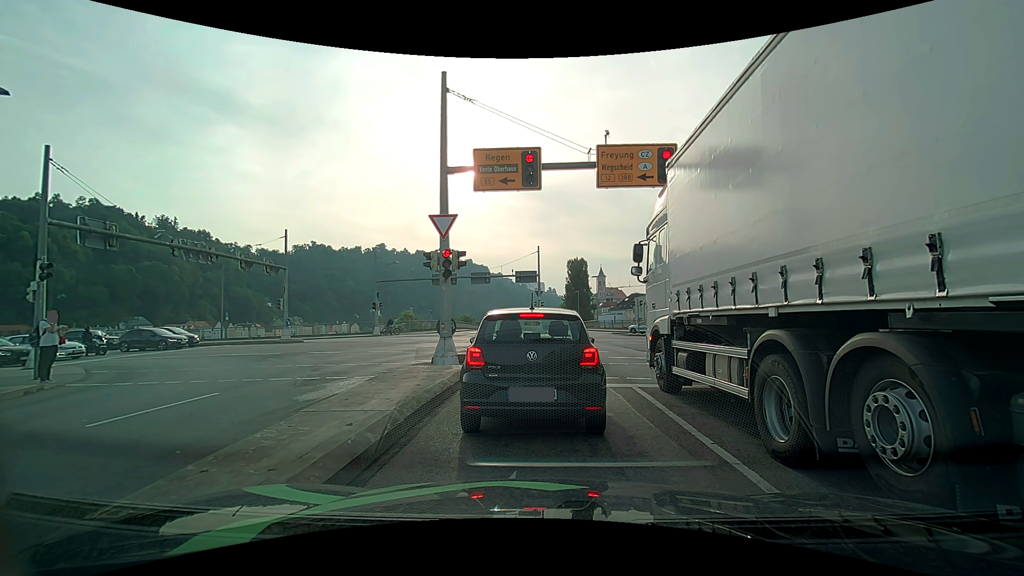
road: primary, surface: asphalt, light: Day
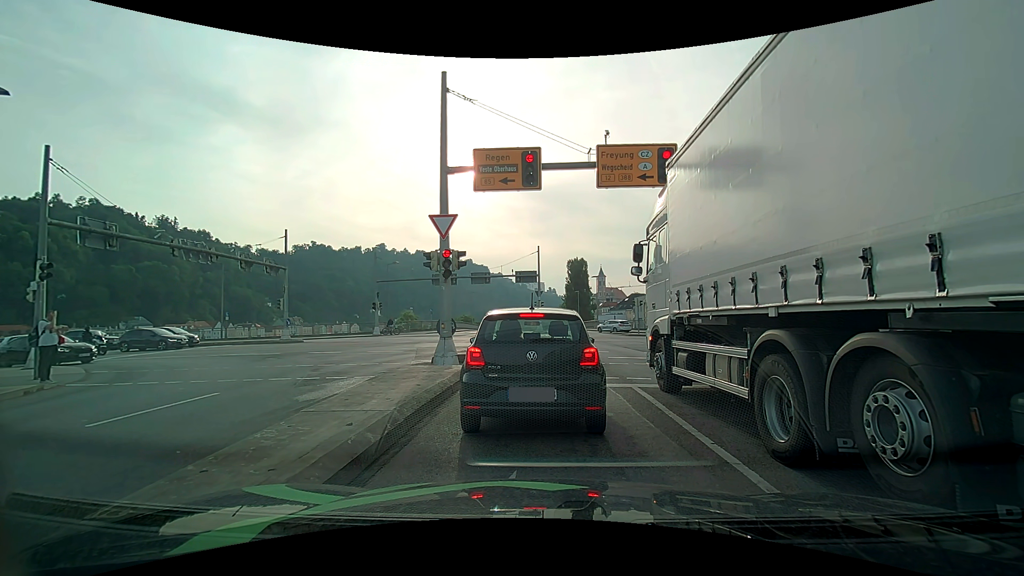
(0.0, 0.0) m; 0°
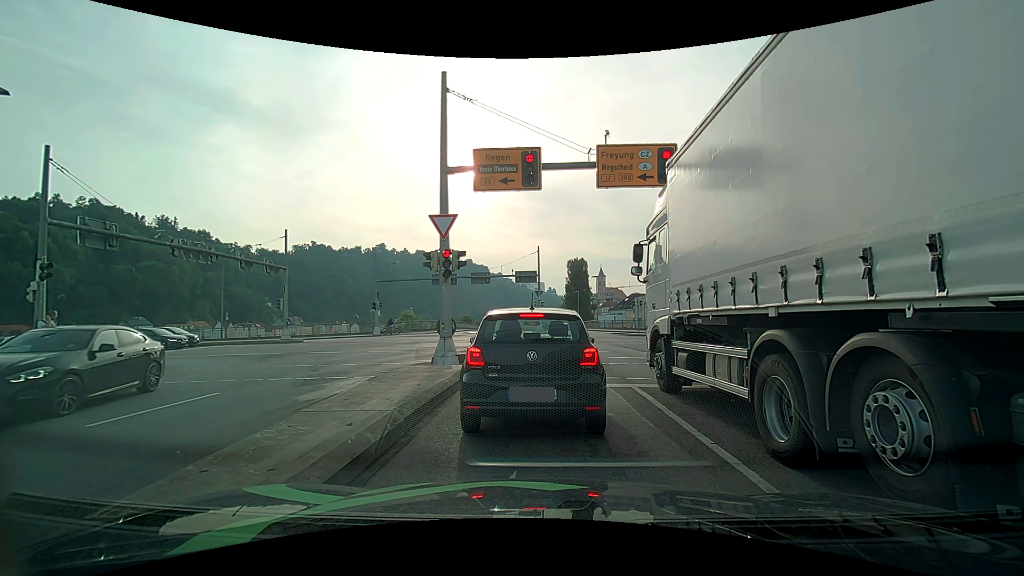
(0.0, 0.0) m; 0°
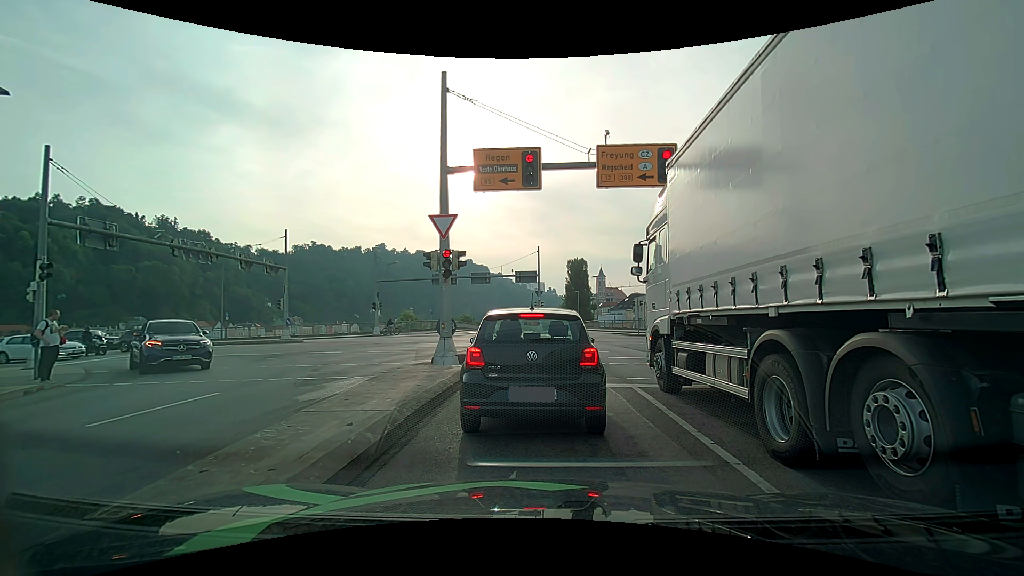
(0.0, 0.0) m; 0°
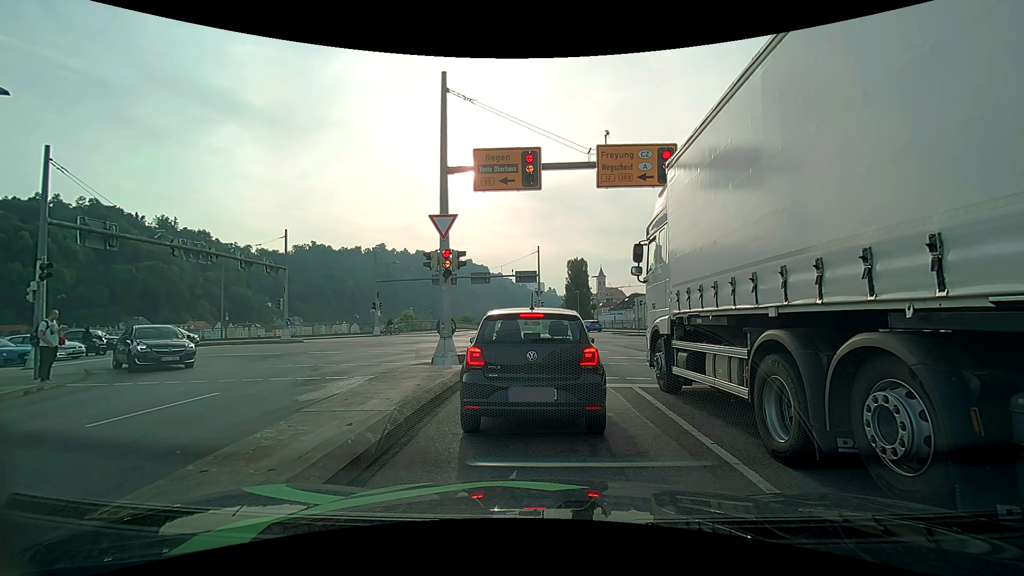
(0.0, 0.0) m; 0°
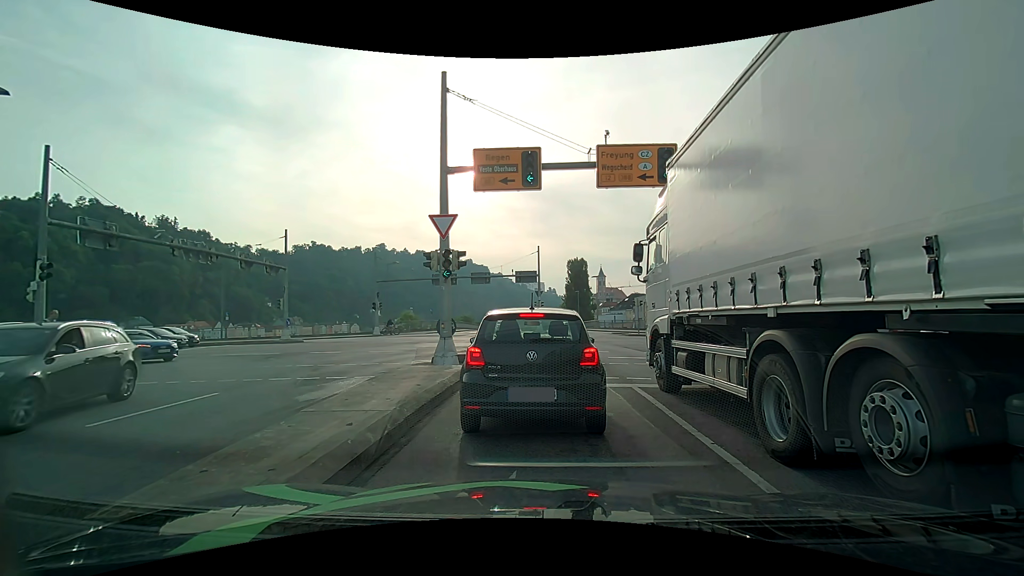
(0.0, 0.0) m; 0°
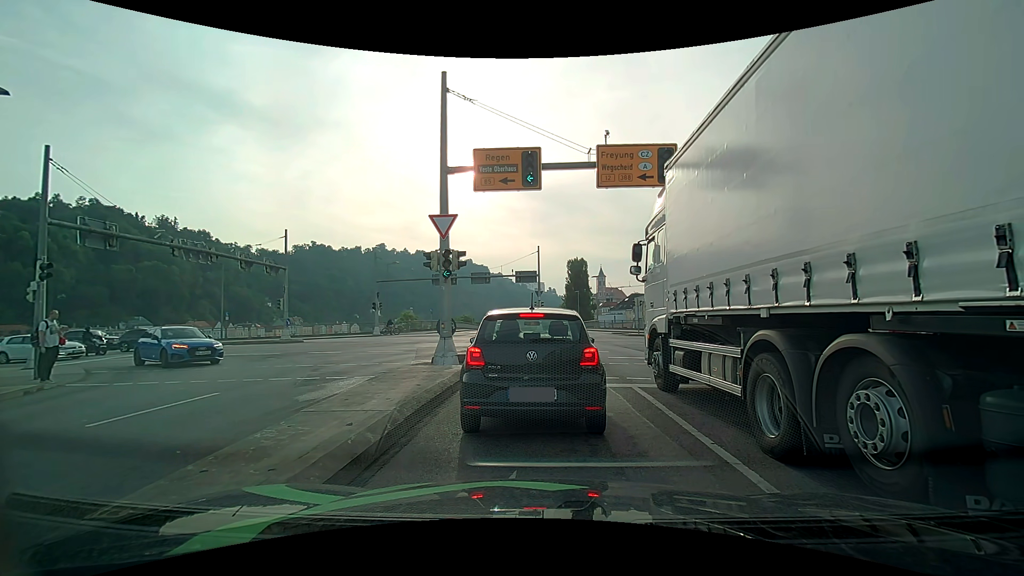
(0.0, 0.0) m; 0°
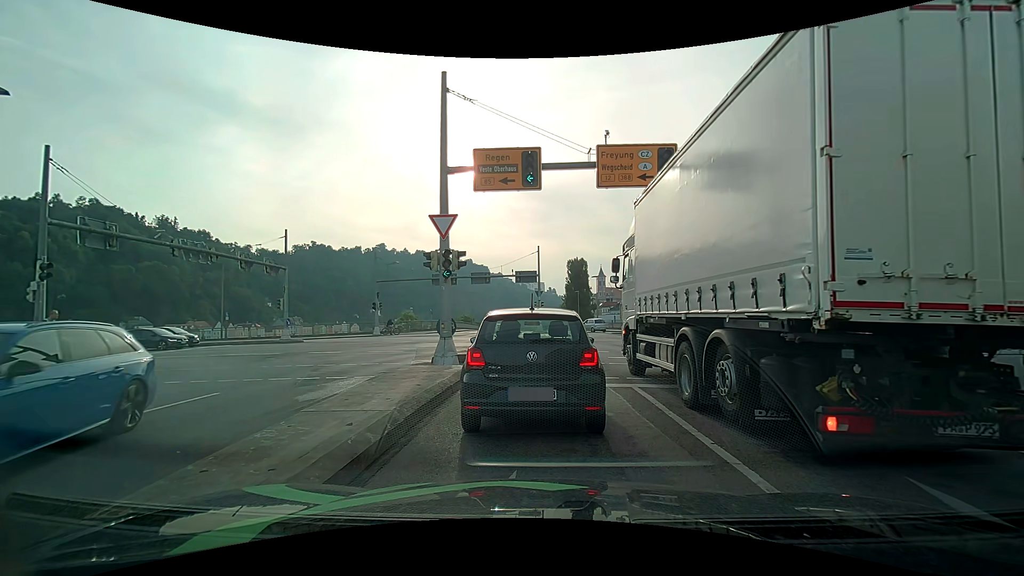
(0.0, 0.0) m; 0°
(0, +10) (-1, +20) (-4, +30) (-10, +37) (-19, +41) (-29, +41) (-39, +40) (-49, +40) (-59, +40) (-69, +39) m
